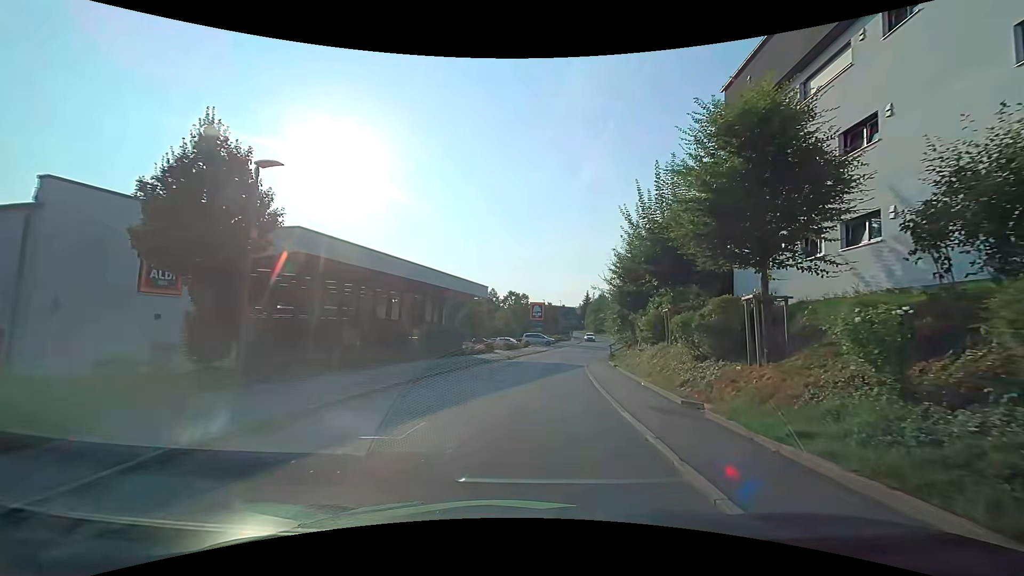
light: Day
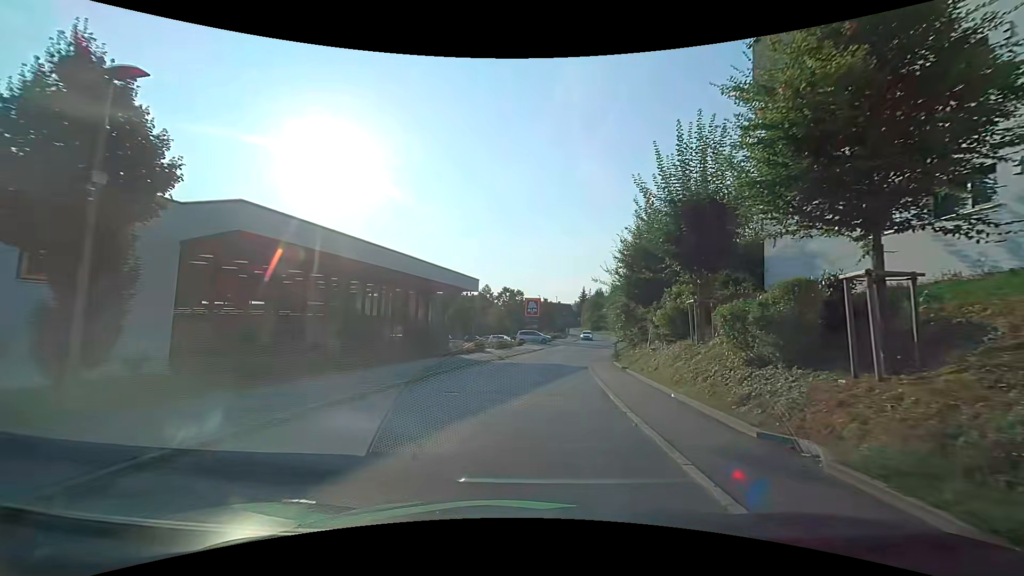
(0.0, +3.8) m; 0°
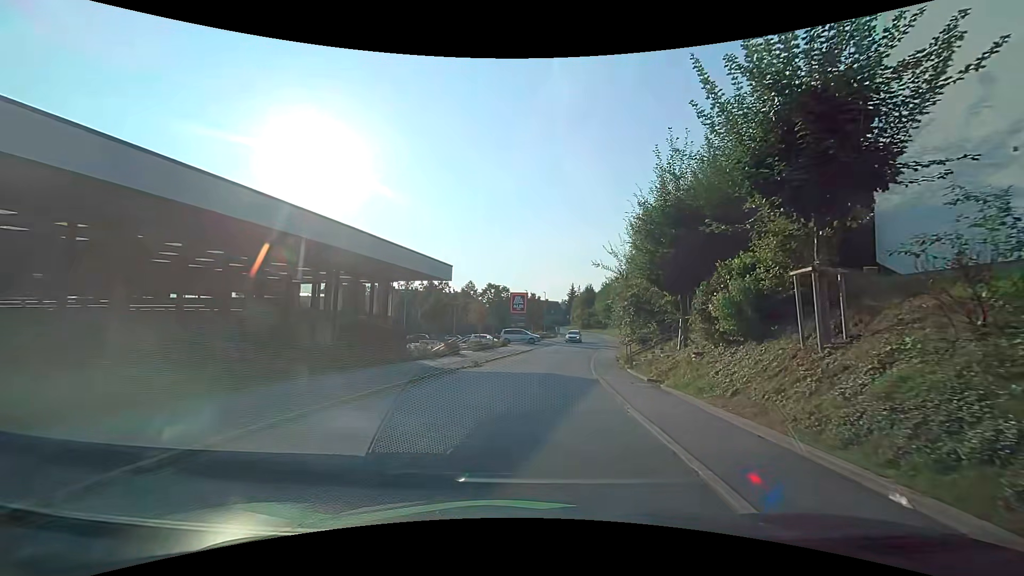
(0.0, +7.6) m; +2°
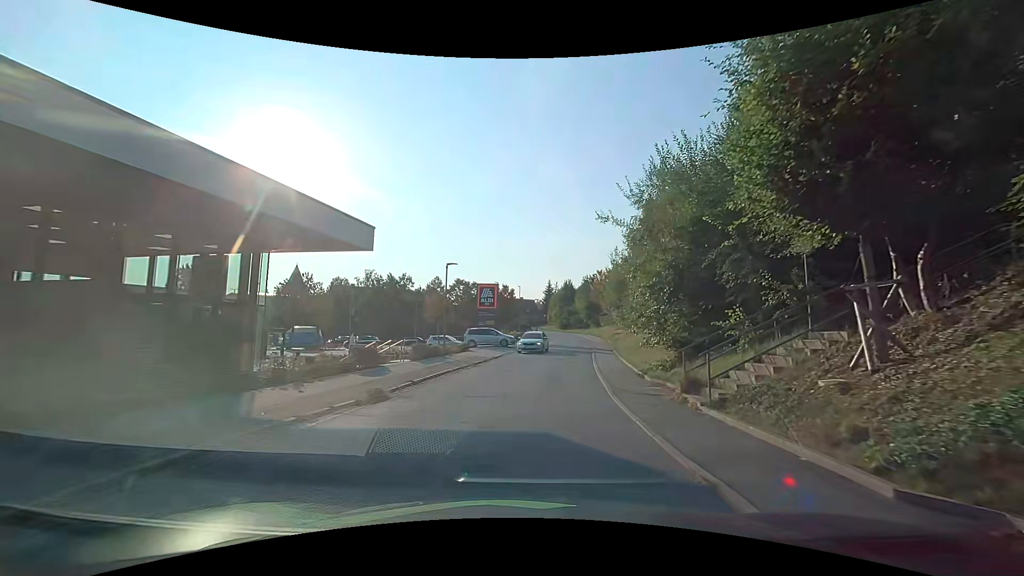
(+0.2, +12.0) m; +2°
